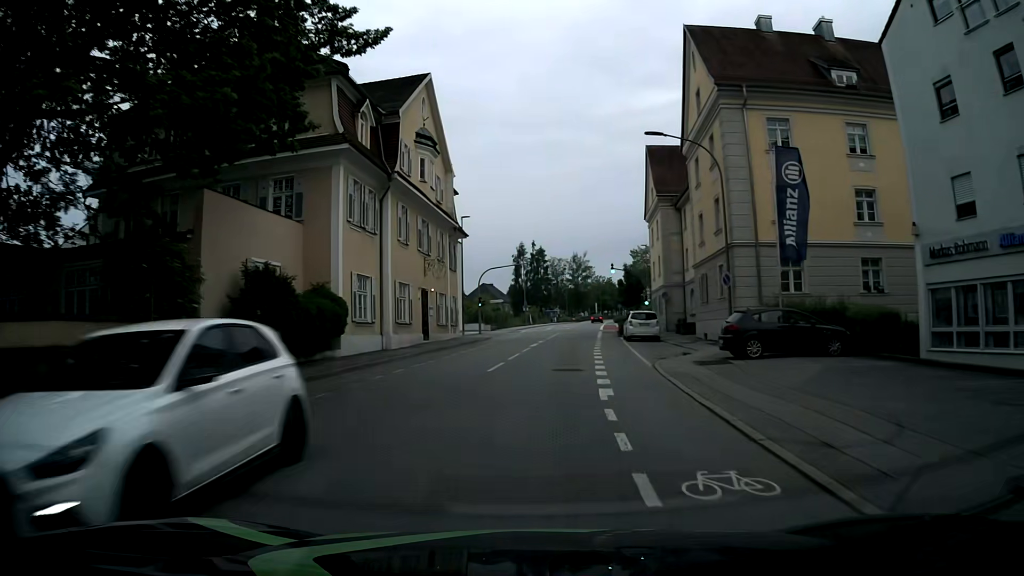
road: tertiary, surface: asphalt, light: Day
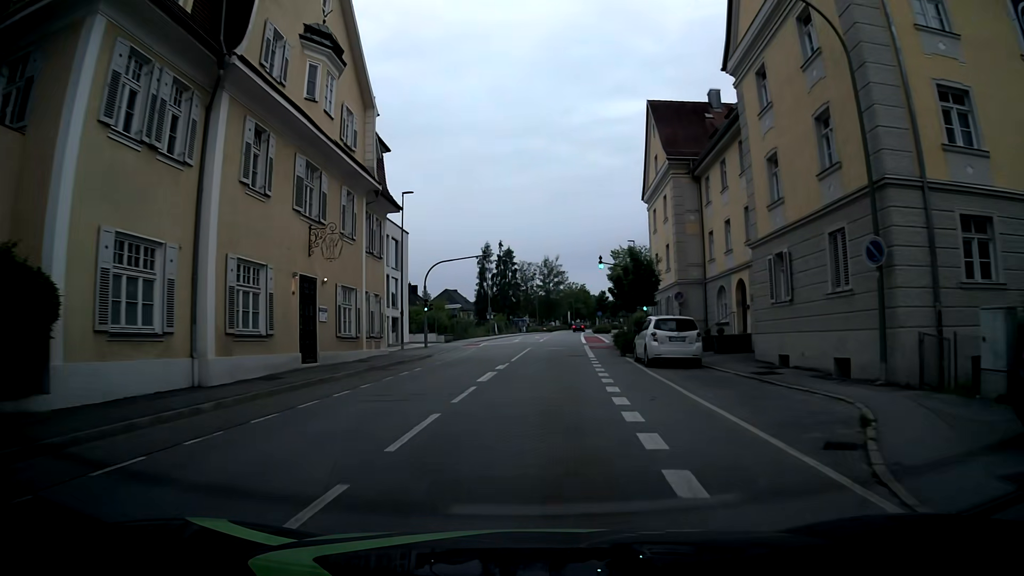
(+0.3, +14.5) m; +3°
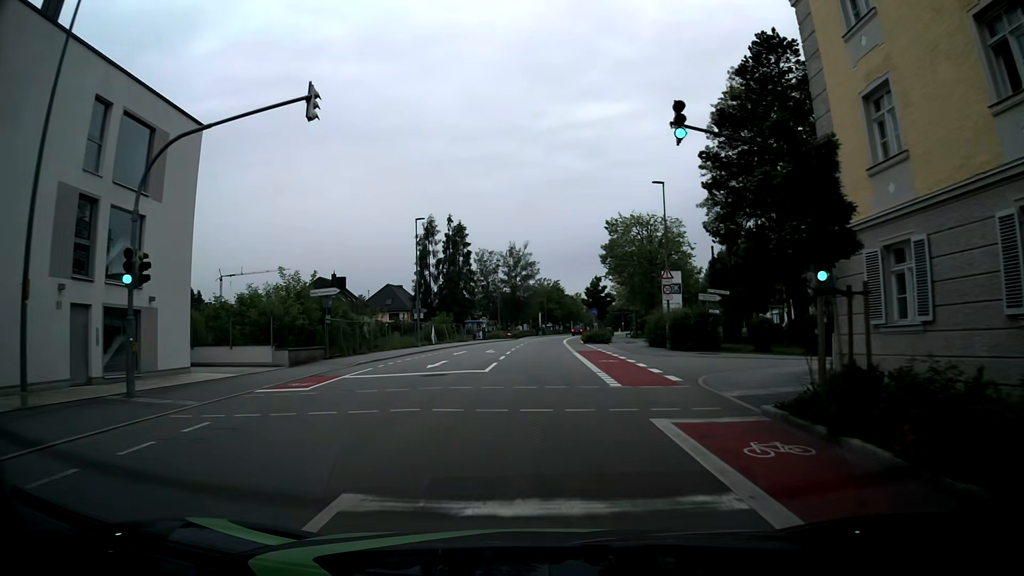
(+0.6, +32.4) m; +3°
(0, +10) (0, +20) (0, +30) (0, +40) (0, +50) (+1, +60) (+1, +70) (+2, +80) (+3, +90) (+4, +100) m
